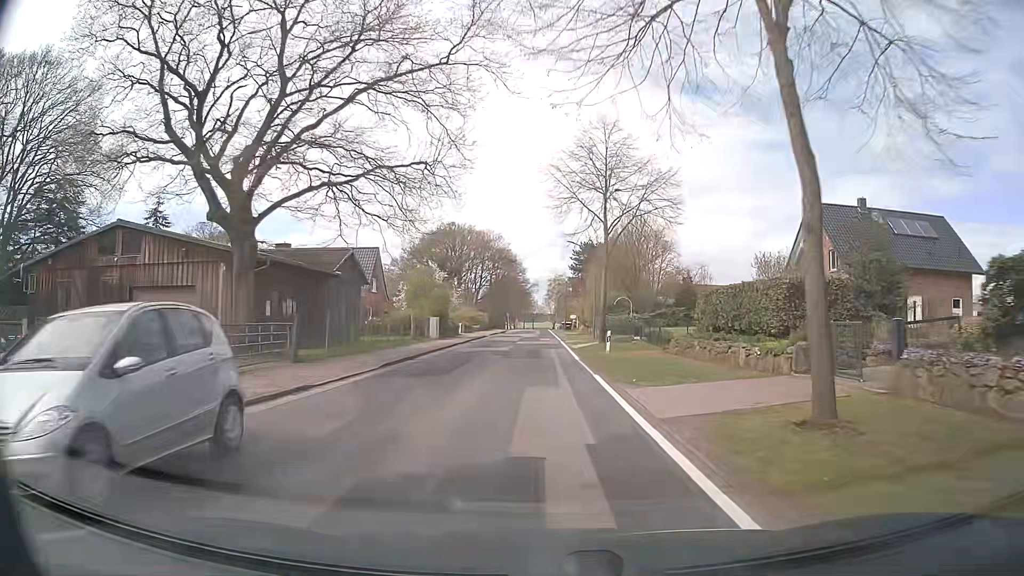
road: secondary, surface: asphalt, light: Day
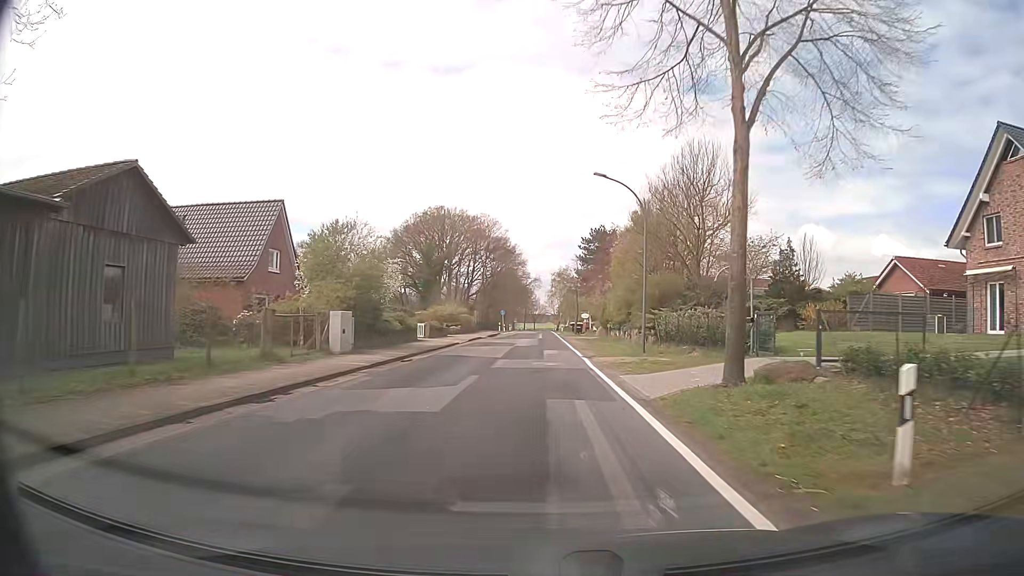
(0.0, +22.8) m; 0°
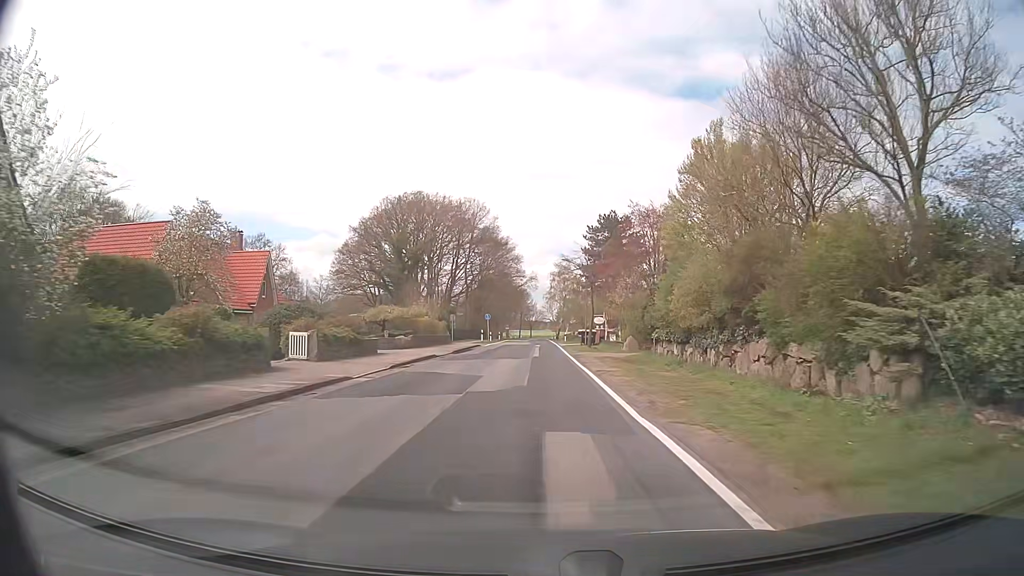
(0.0, +22.8) m; 0°
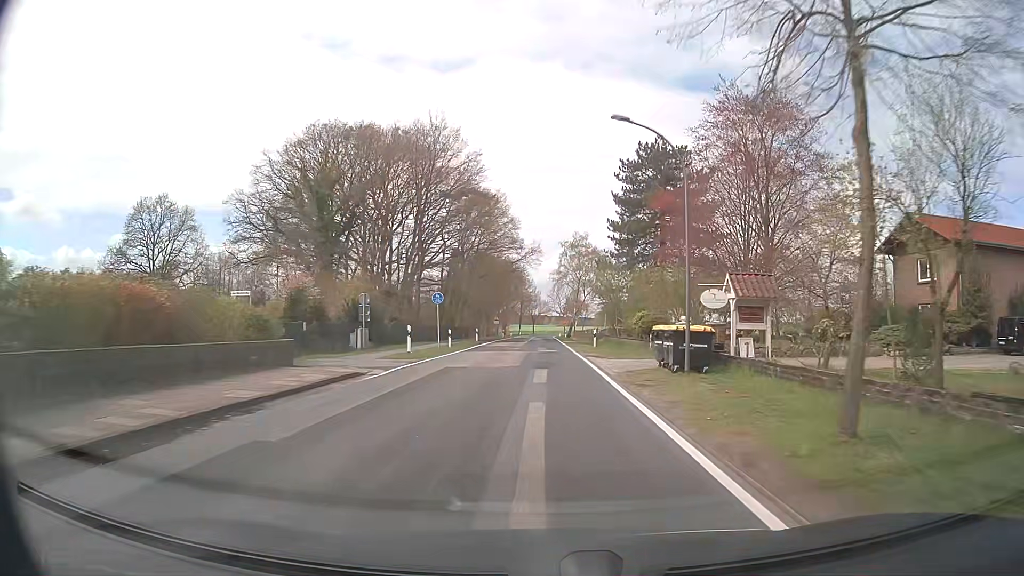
(+0.1, +38.0) m; 0°
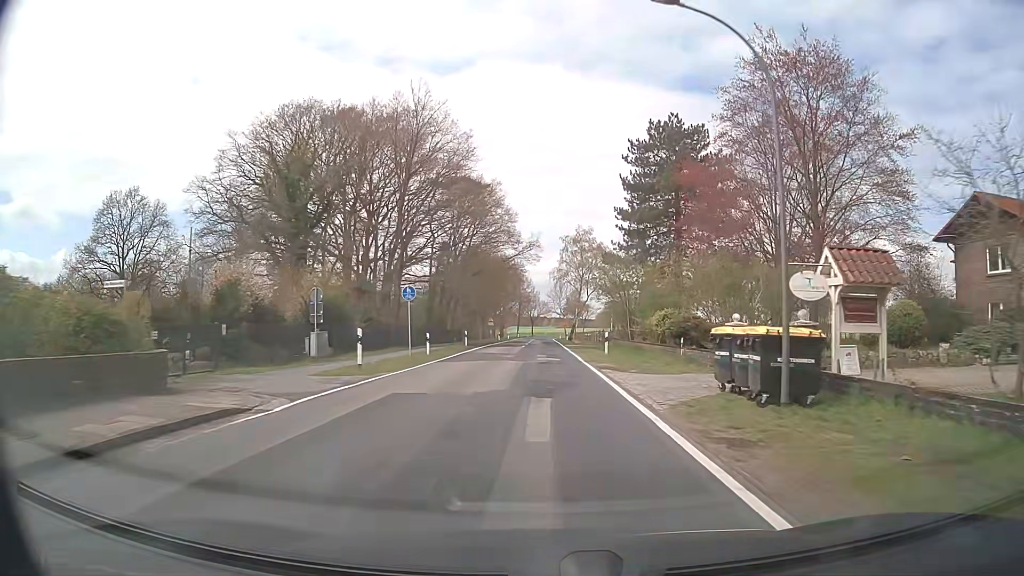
(0.0, +7.6) m; 0°
(0, +10) (0, +20) (0, +30) (0, +40) (+1, +50) (+1, +60) (+1, +70) (+1, +80) (+1, +90) (+1, +100) m
